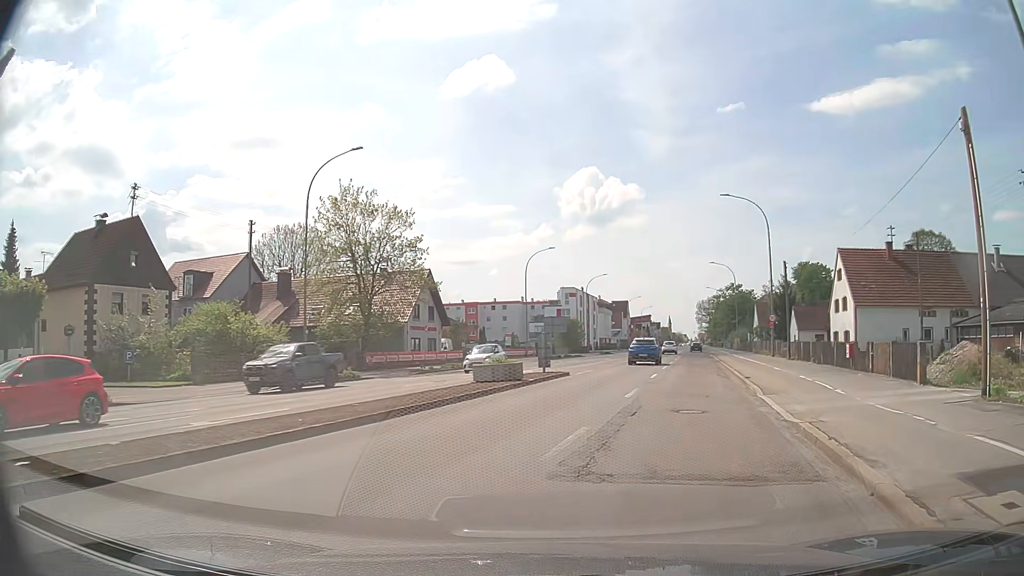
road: tertiary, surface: asphalt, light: Day
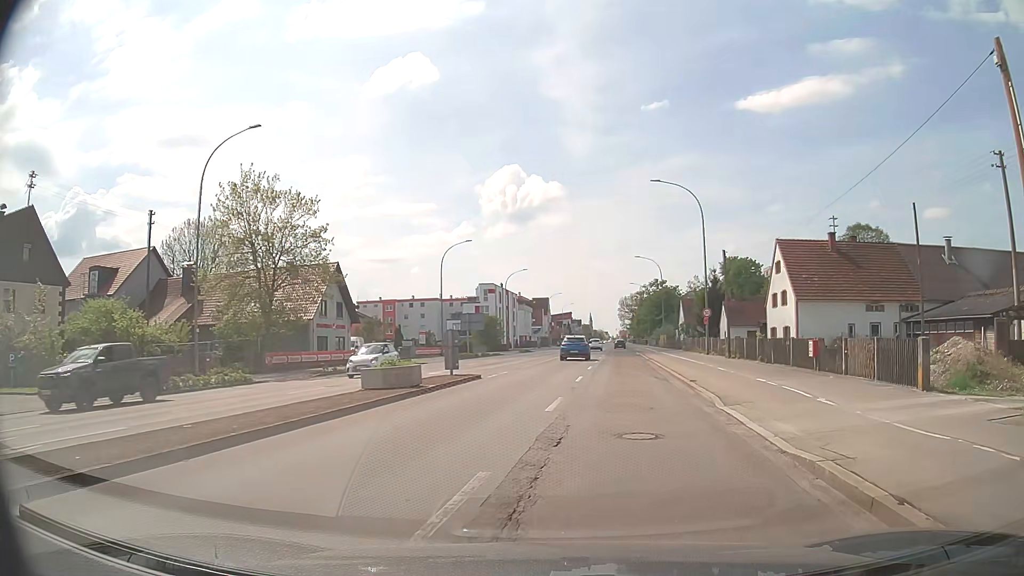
(+0.2, +4.0) m; +7°
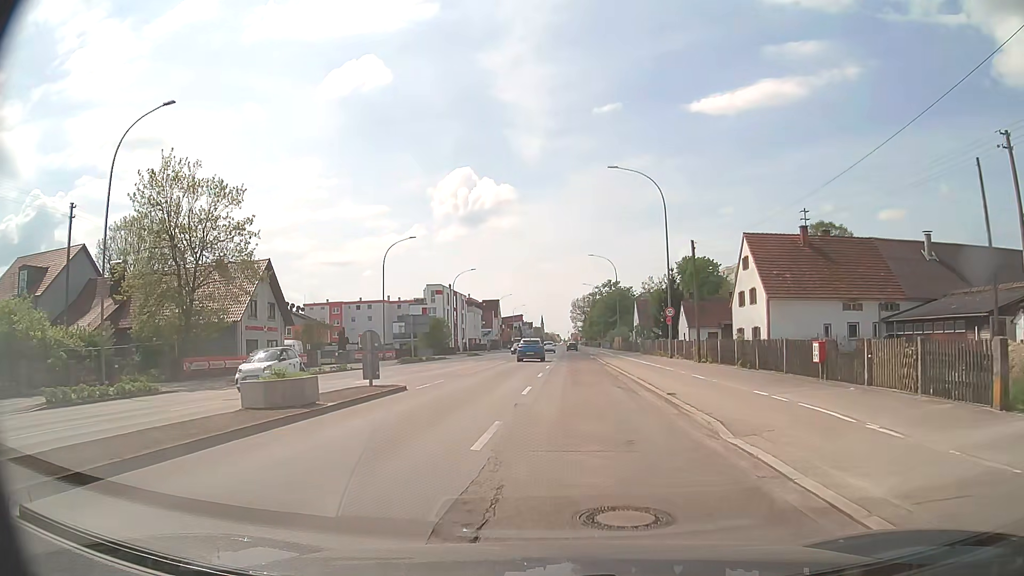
(+0.2, +4.5) m; +4°
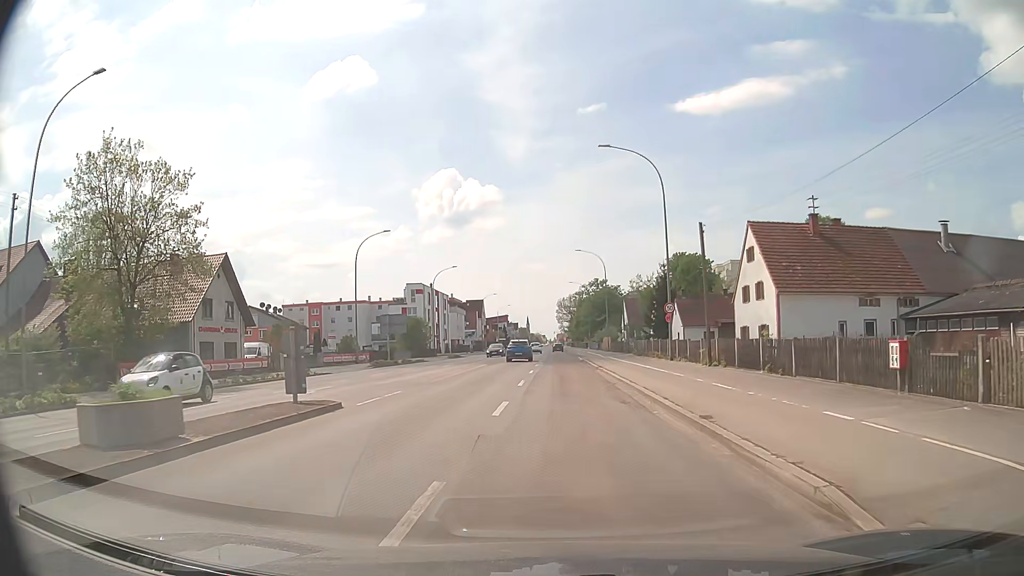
(+0.1, +5.0) m; +1°
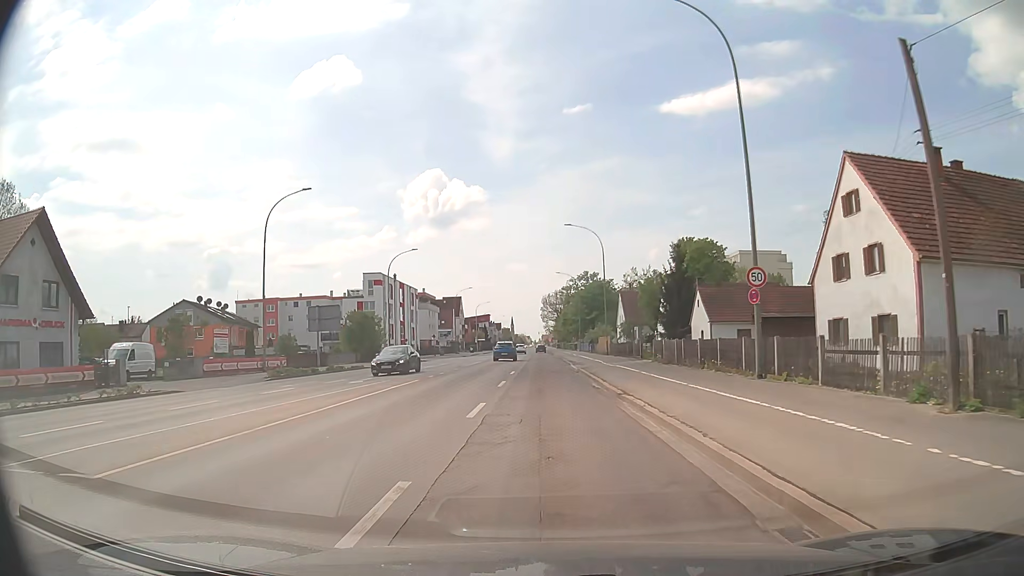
(+0.4, +18.5) m; +1°
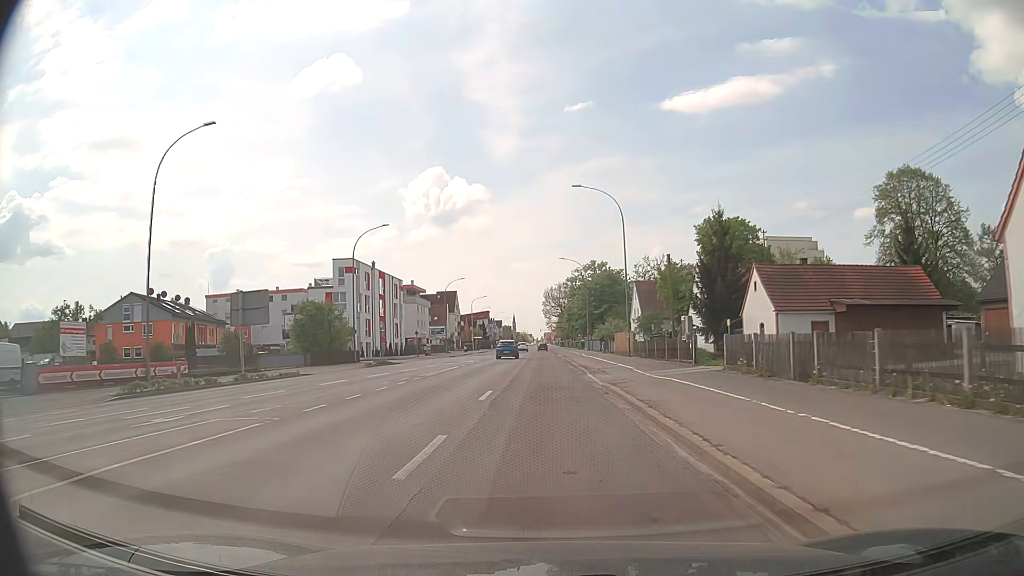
(0.0, +15.2) m; 0°
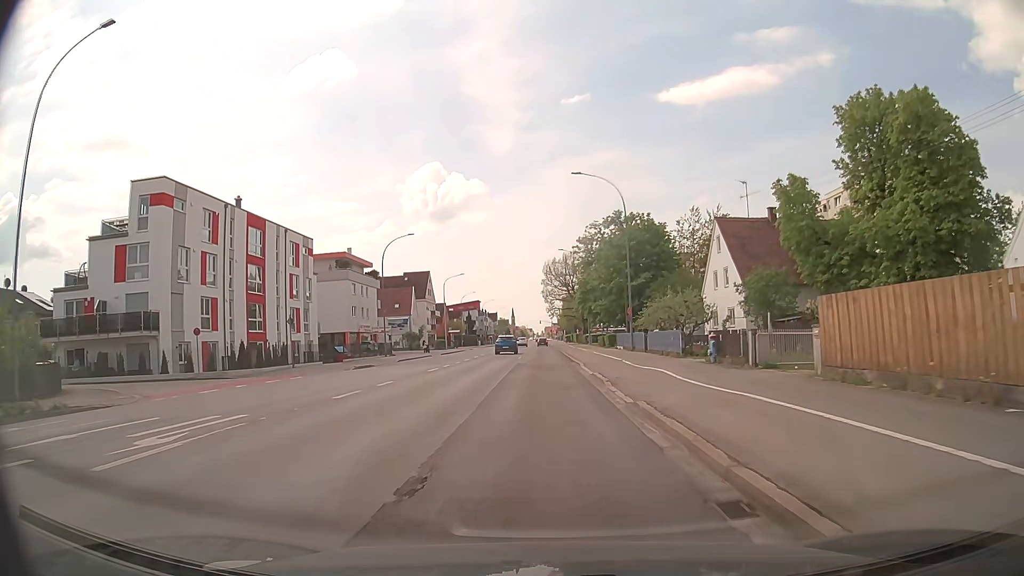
(-0.3, +43.1) m; 0°
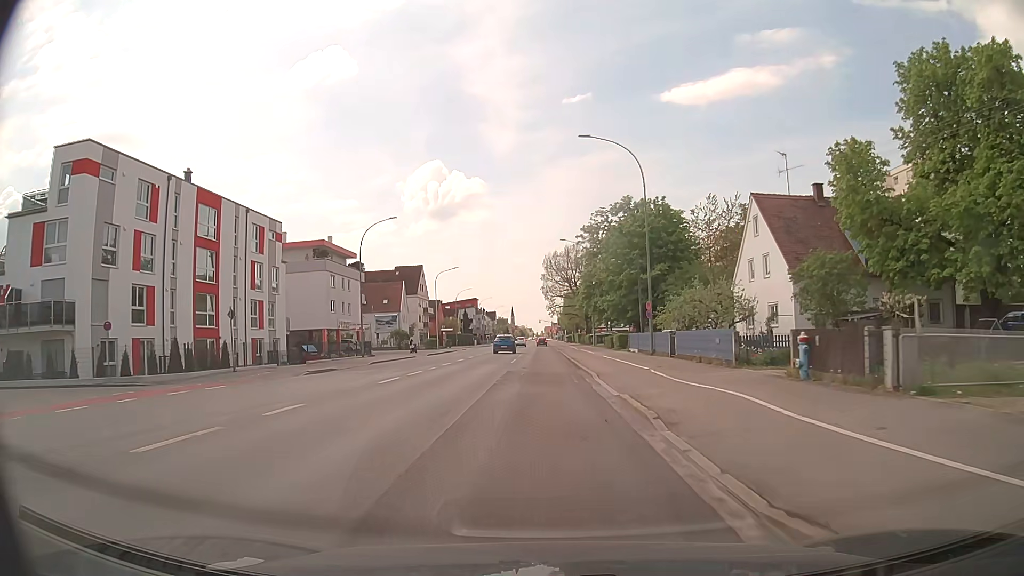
(0.0, +8.5) m; 0°
(0, +10) (0, +20) (0, +30) (0, +40) (0, +50) (-1, +60) (-2, +70) (-2, +80) (-3, +90) (-3, +100) m
